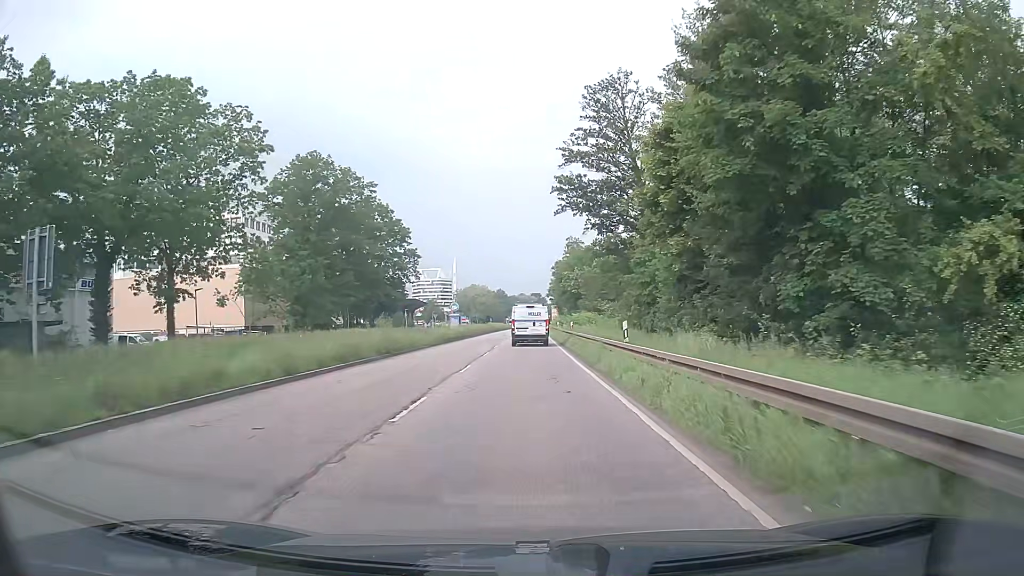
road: primary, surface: asphalt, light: Day
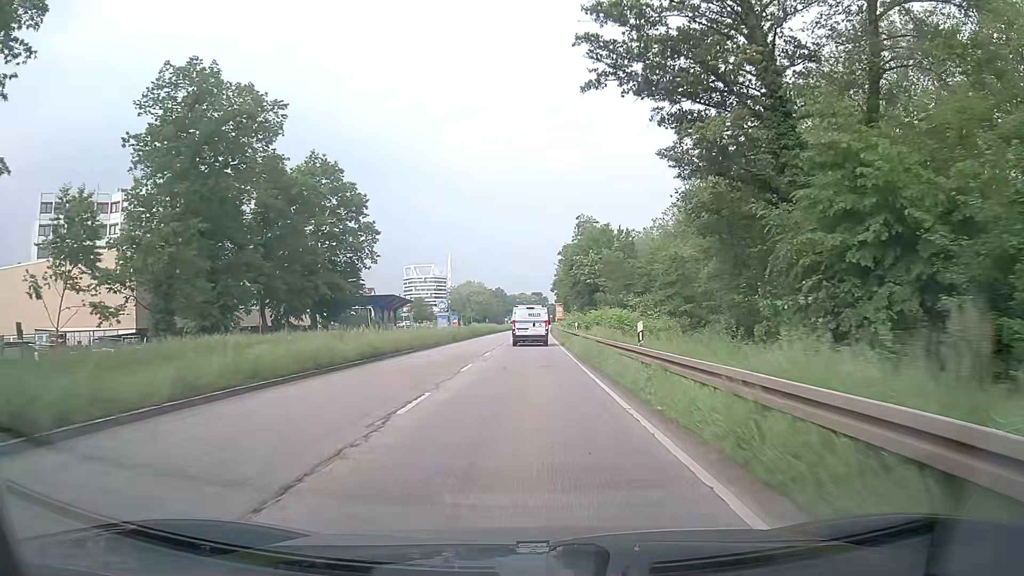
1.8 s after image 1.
(-0.1, +26.4) m; 0°
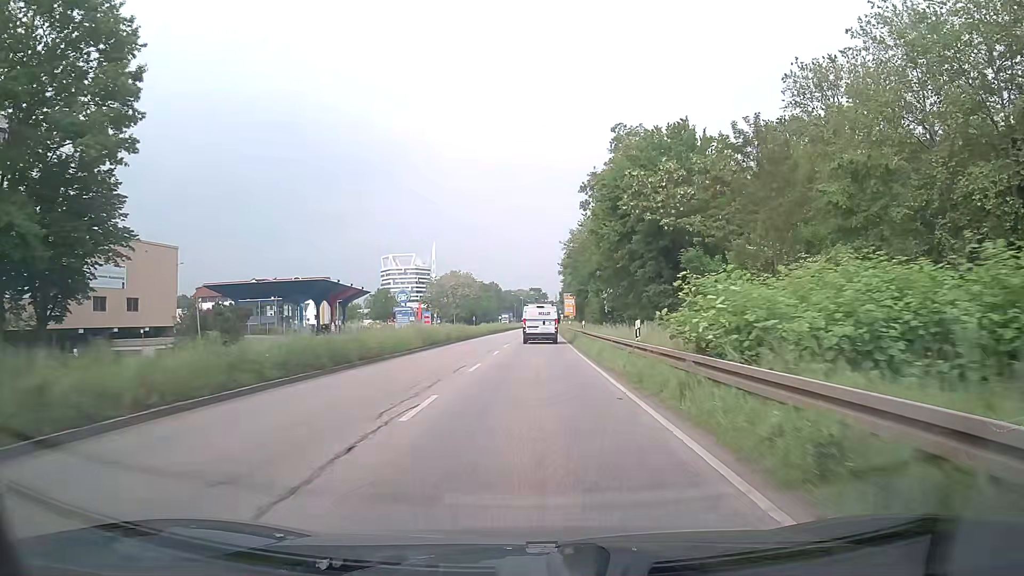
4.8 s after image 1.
(+0.1, +46.1) m; 0°
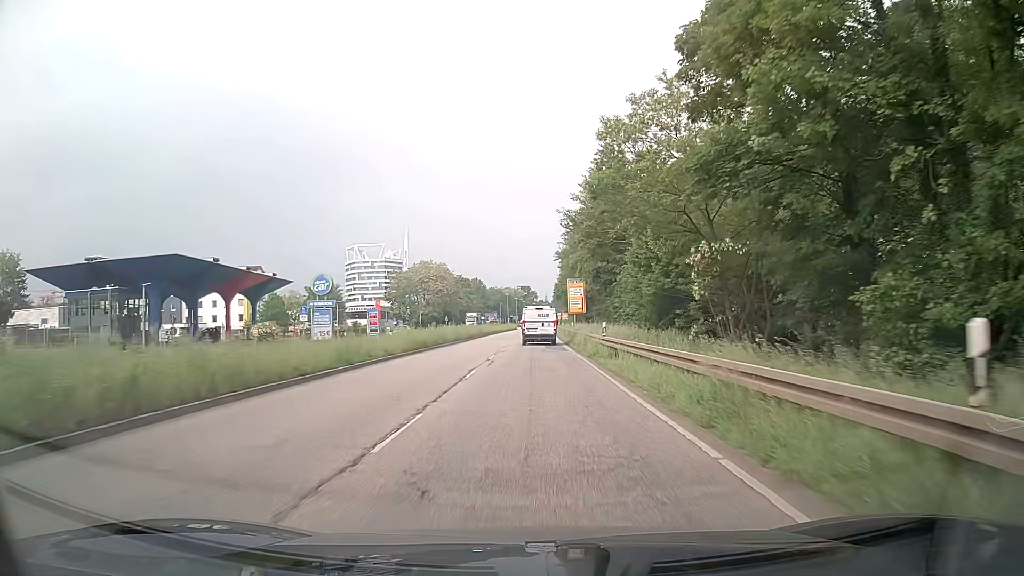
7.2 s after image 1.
(+0.3, +38.5) m; +1°
(0, +10) (0, +20) (0, +30) (+1, +40) (+1, +50) (+1, +60) (+1, +70) (+1, +80) (+2, +90) (+2, +100) m
